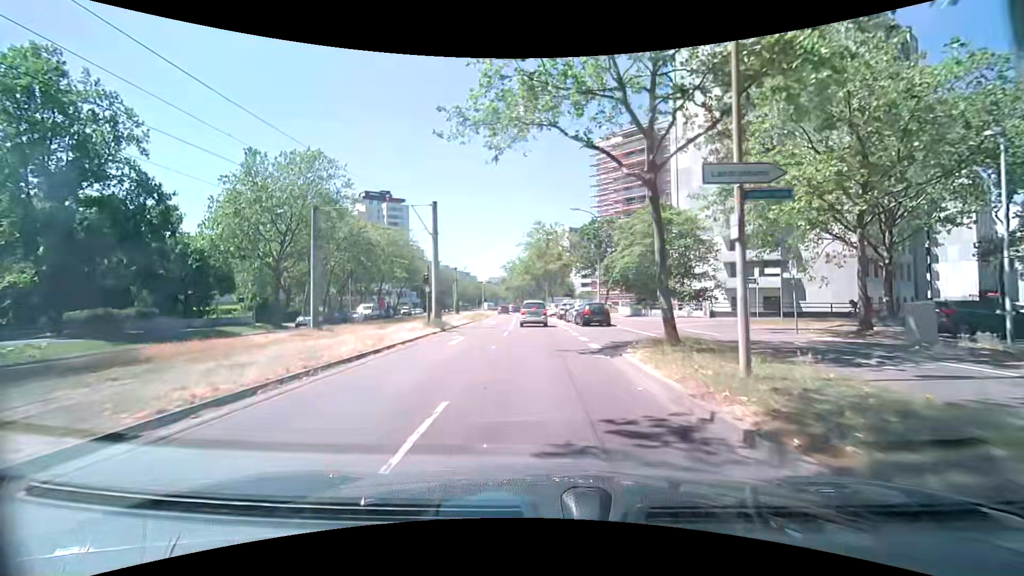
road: tertiary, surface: asphalt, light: Day
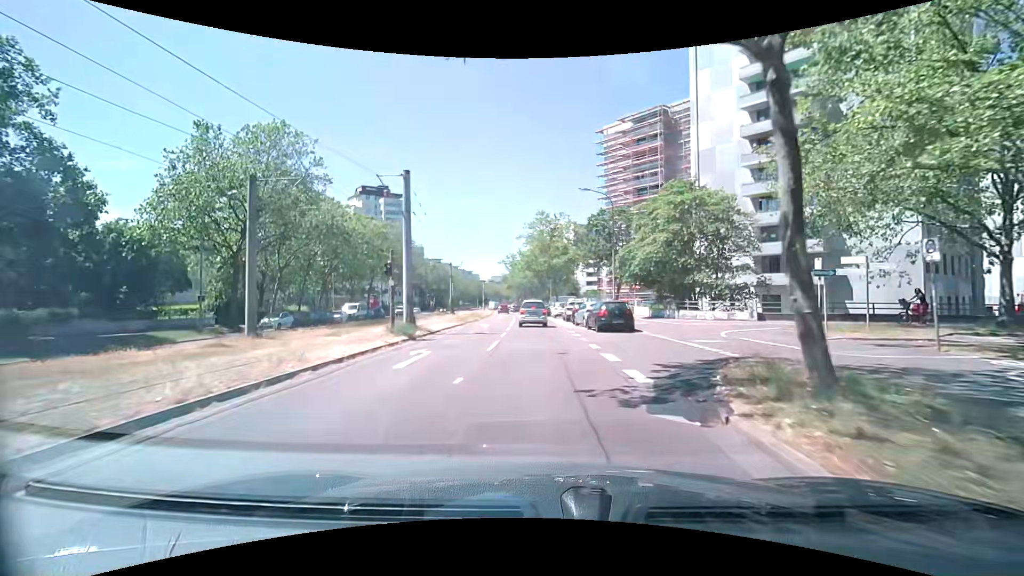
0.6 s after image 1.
(-0.1, +6.7) m; -1°
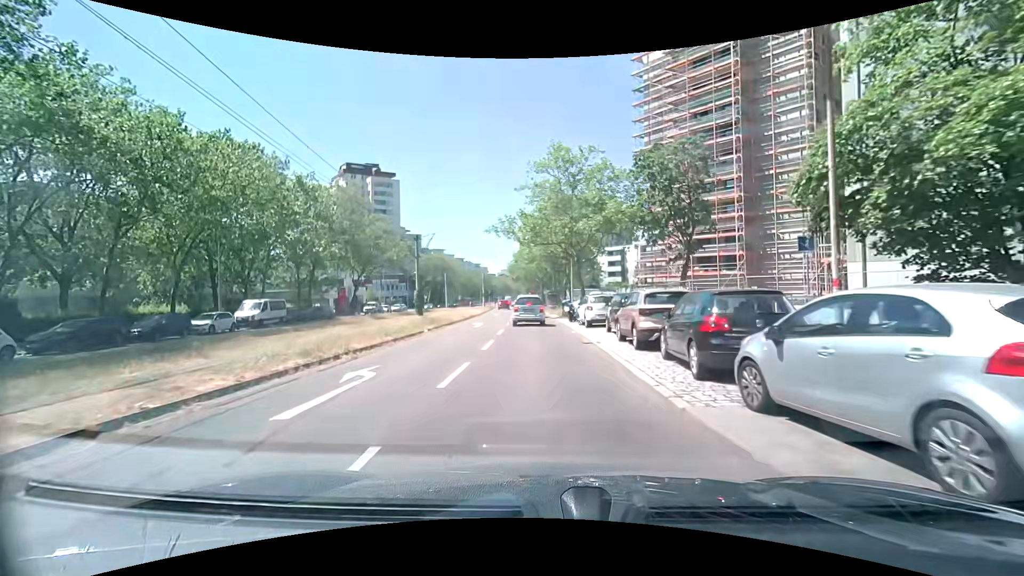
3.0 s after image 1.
(-0.2, +24.4) m; -1°
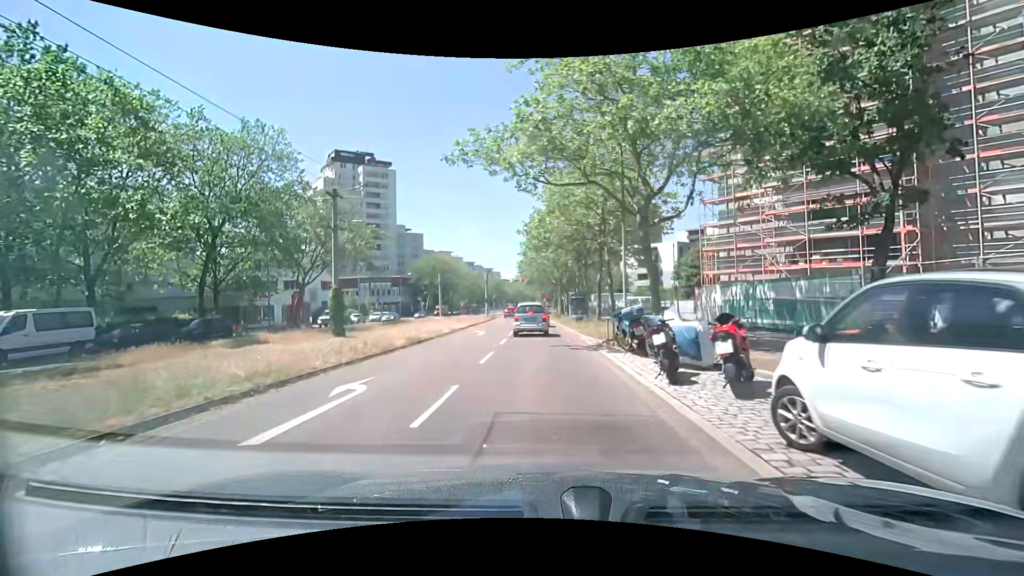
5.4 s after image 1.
(-0.4, +20.7) m; -2°
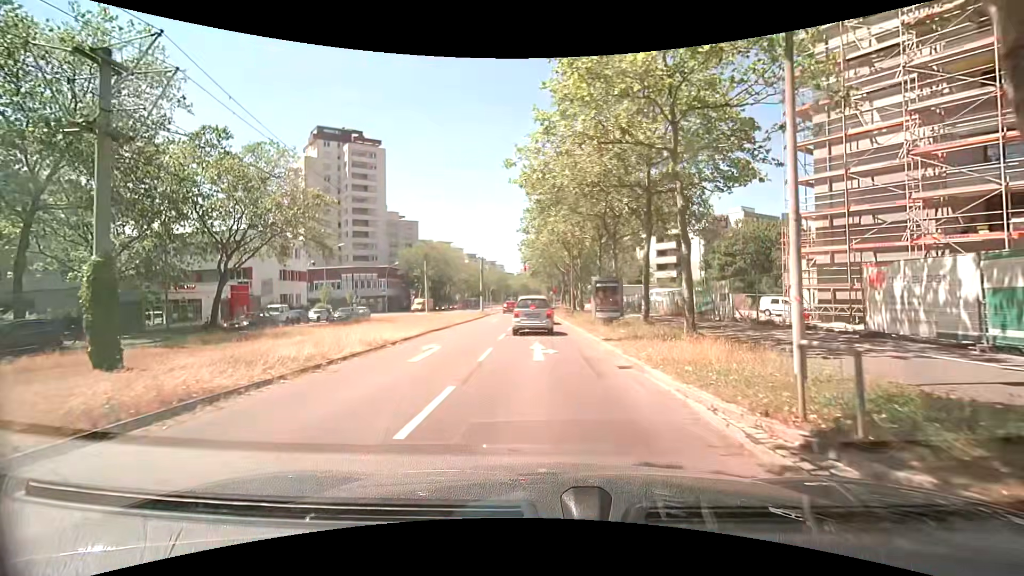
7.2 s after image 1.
(-0.2, +13.5) m; -1°
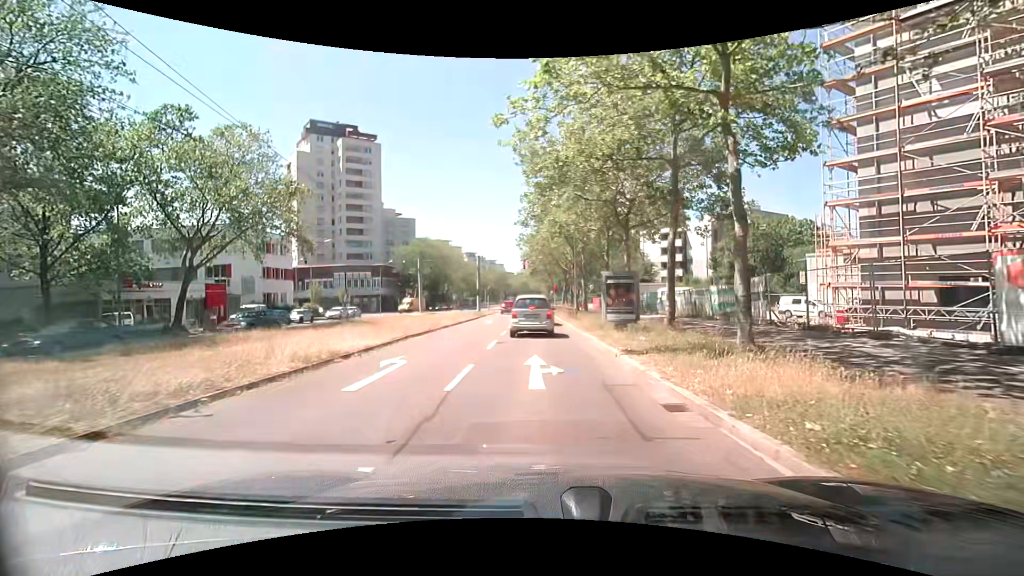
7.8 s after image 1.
(0.0, +3.7) m; +1°
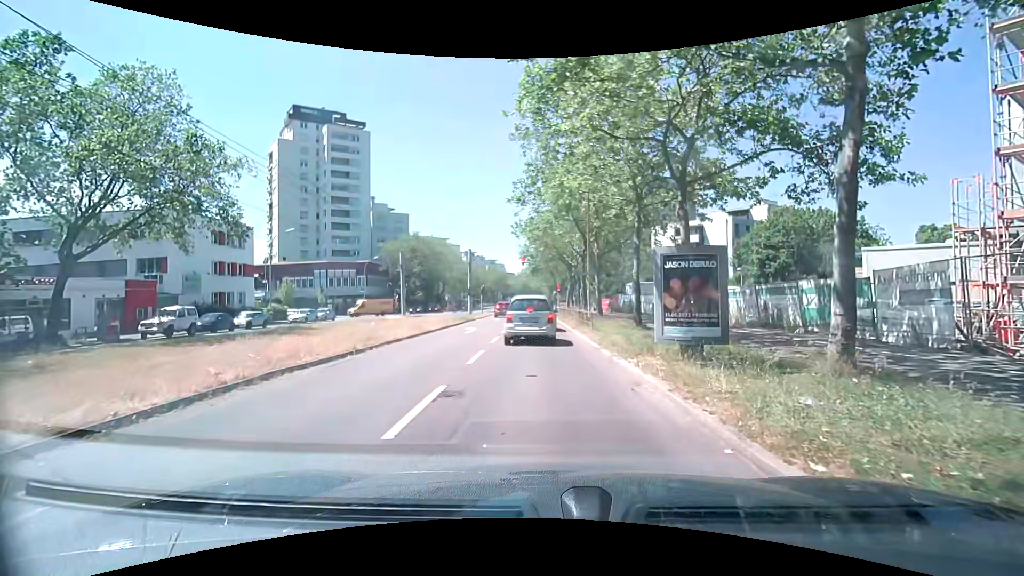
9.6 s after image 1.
(-0.1, +8.9) m; -1°
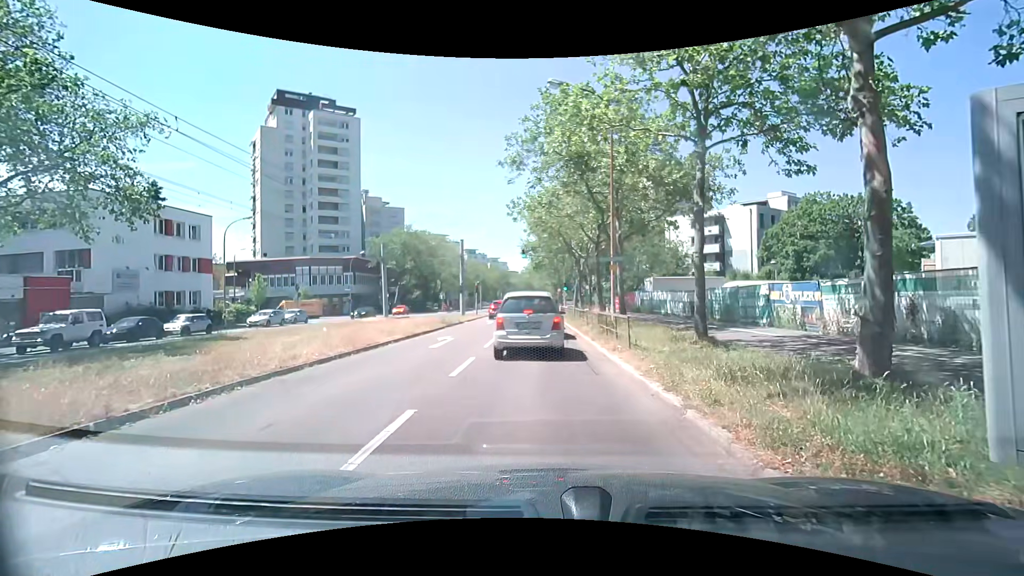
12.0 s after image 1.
(0.0, +7.5) m; 0°
